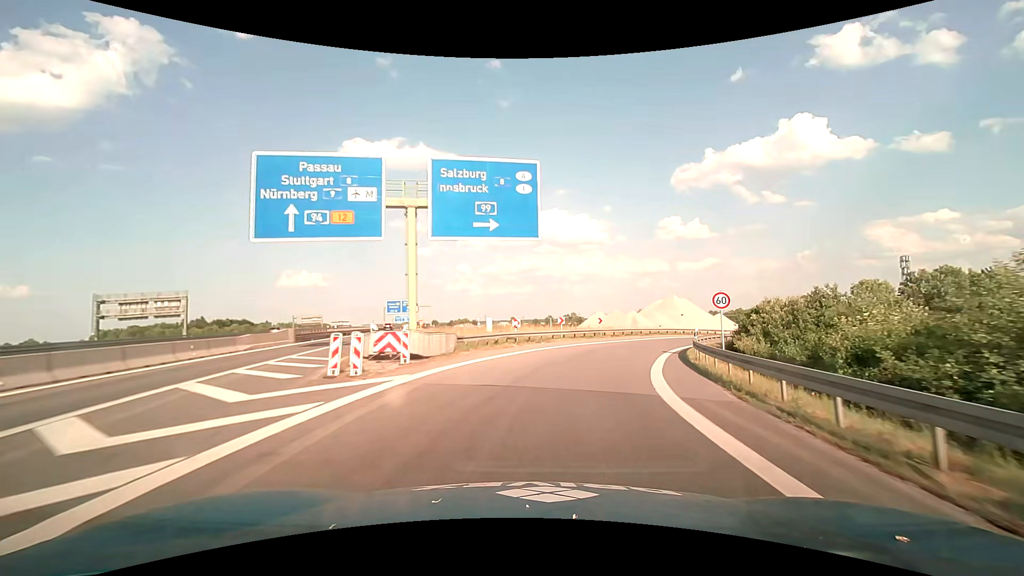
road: motorway_link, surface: asphalt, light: Day
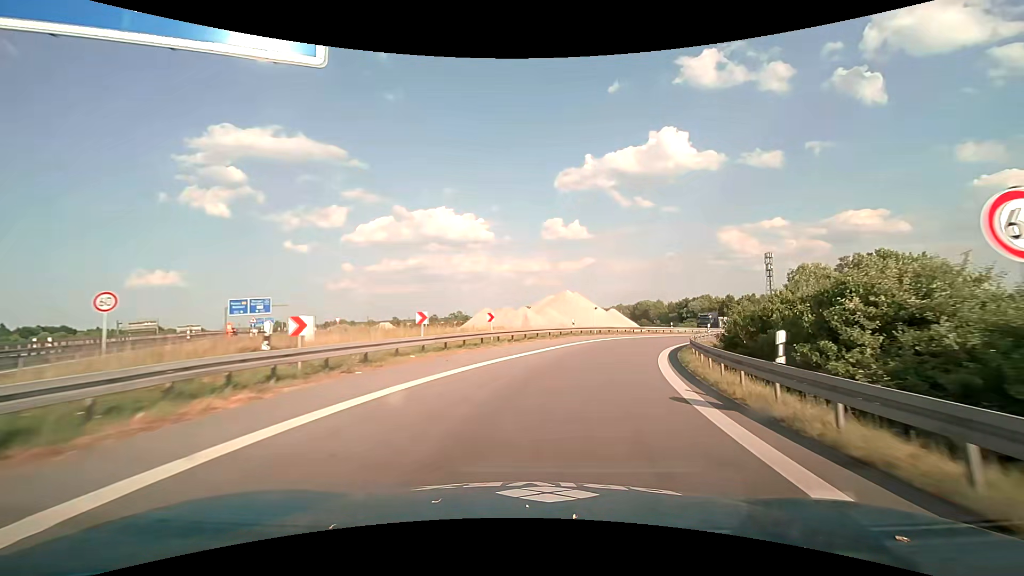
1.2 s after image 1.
(+1.9, +17.6) m; +13°
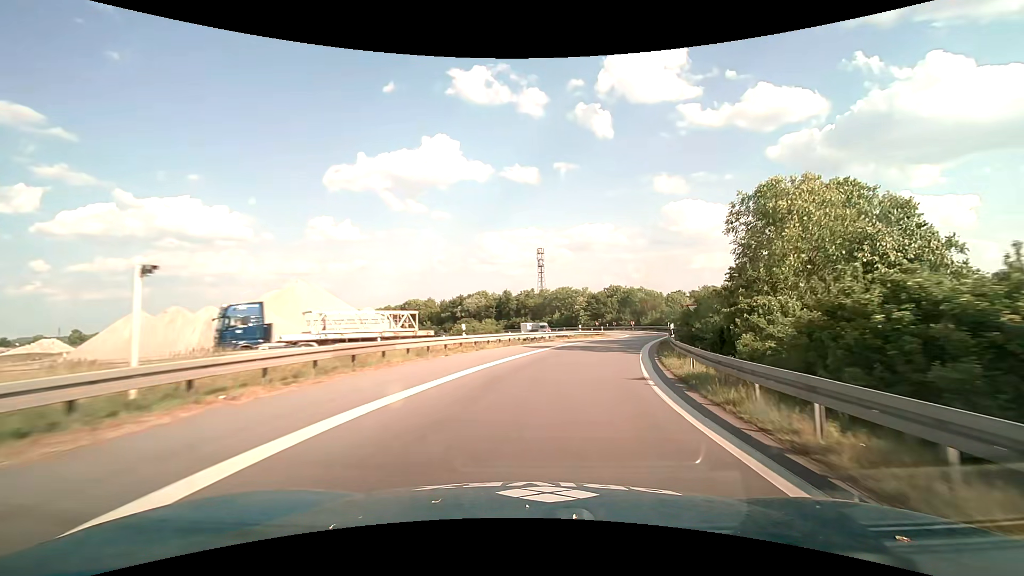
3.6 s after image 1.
(+8.3, +34.6) m; +26°
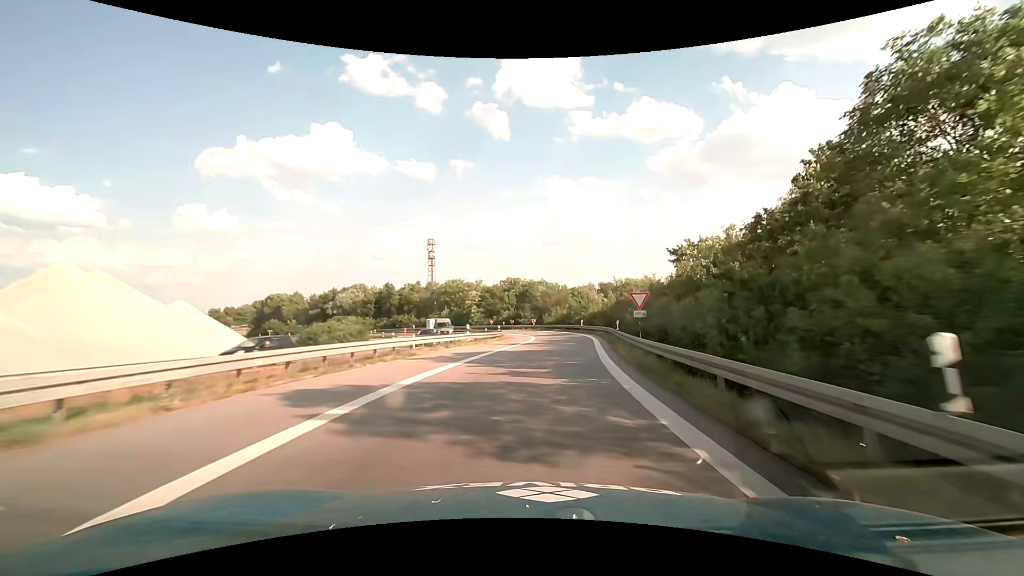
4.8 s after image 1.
(+2.0, +18.1) m; +12°
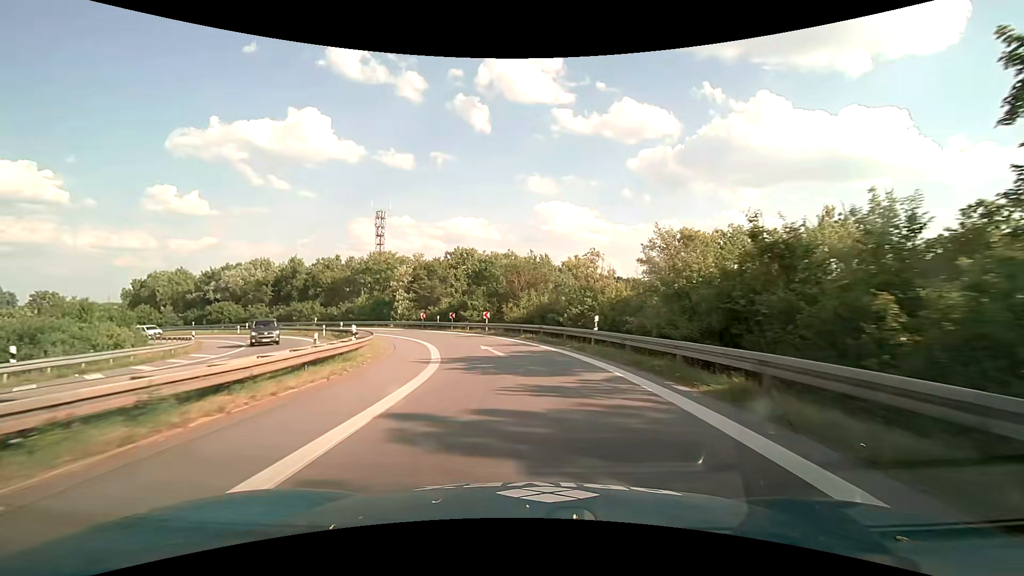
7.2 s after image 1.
(+2.8, +36.8) m; +4°
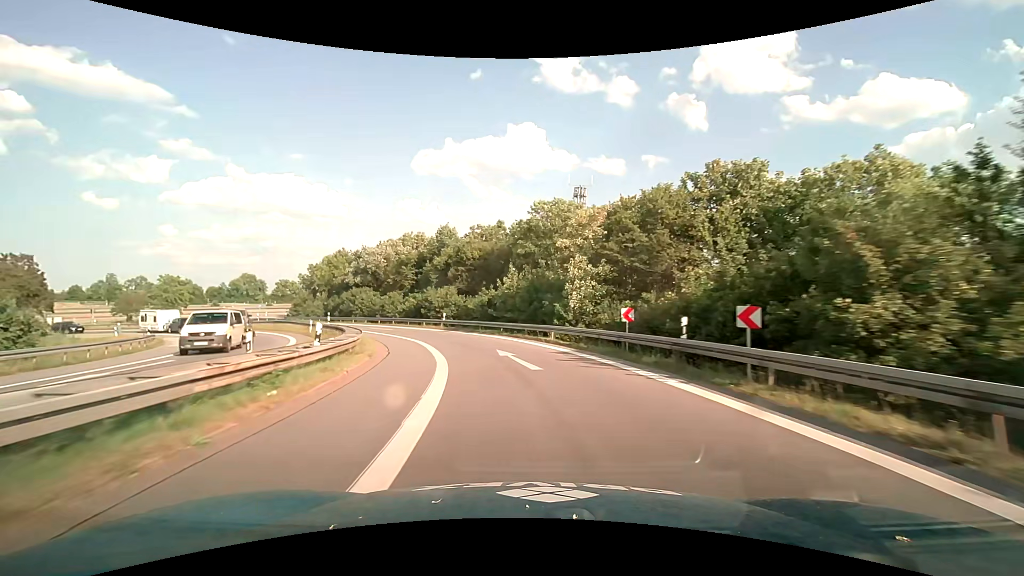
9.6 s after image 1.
(-6.7, +36.1) m; -23°
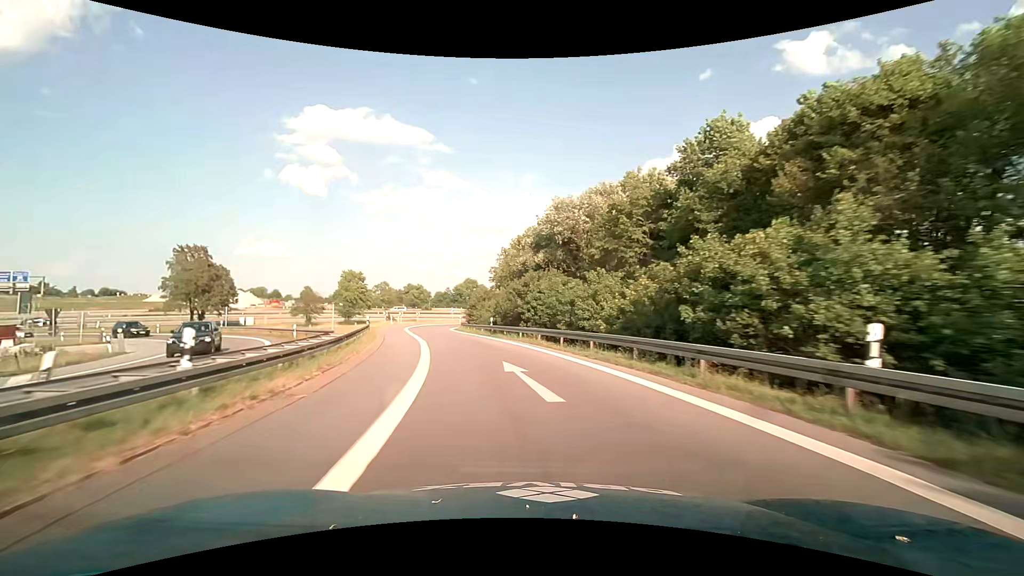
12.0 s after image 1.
(-7.9, +35.0) m; -25°
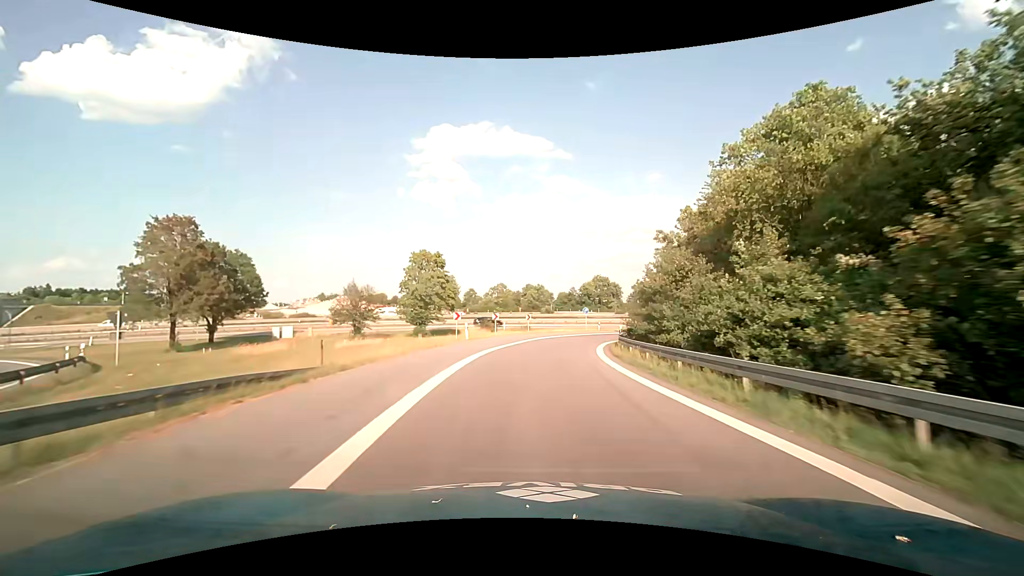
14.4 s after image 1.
(-6.8, +35.7) m; -15°
(0, +10) (+1, +20) (+2, +30) (+4, +40) (+8, +49) (+13, +58) (+19, +66) (+26, +72) (+34, +78) (+43, +83) m
